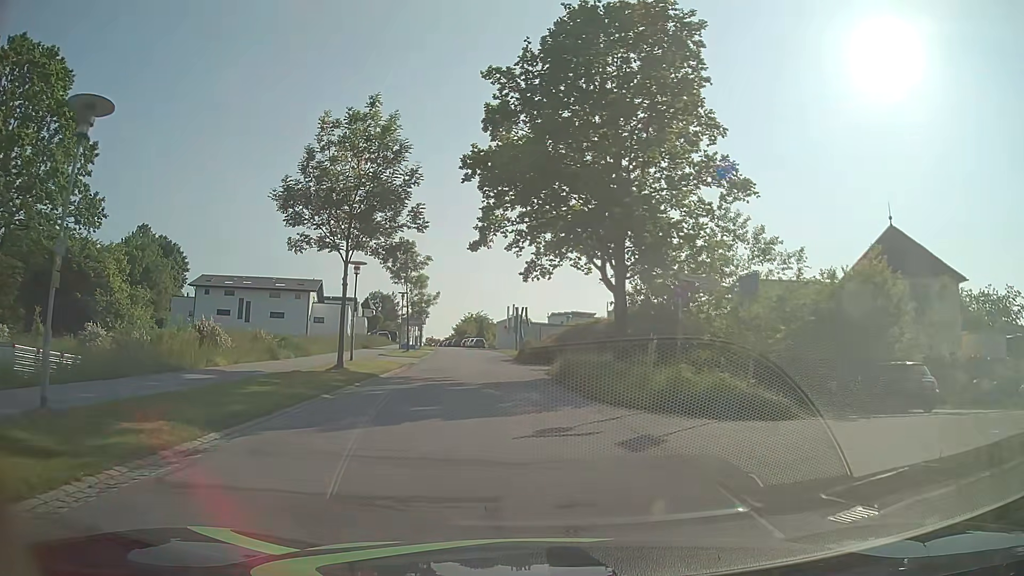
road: residential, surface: asphalt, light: Day
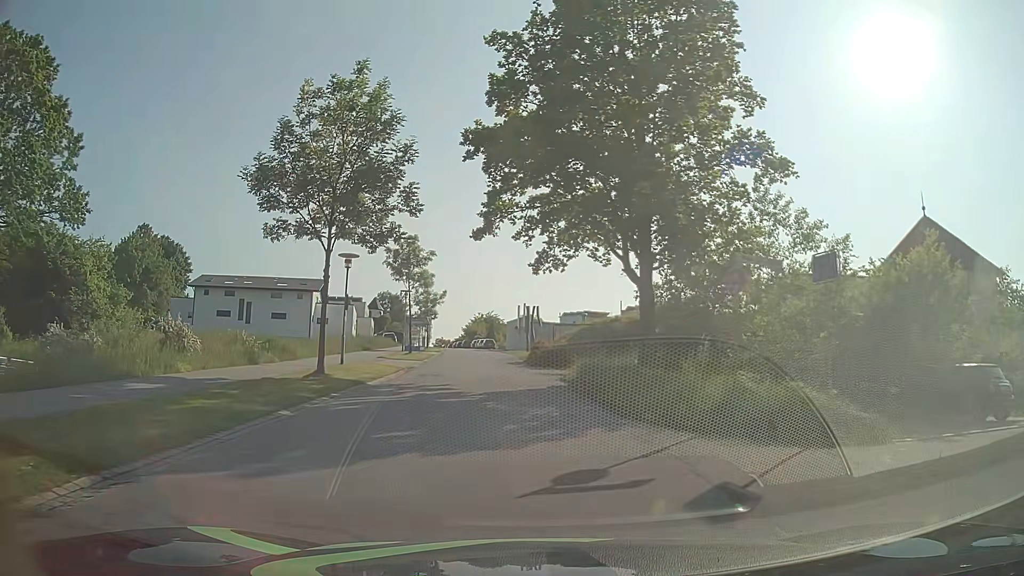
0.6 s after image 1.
(0.0, +3.3) m; -1°
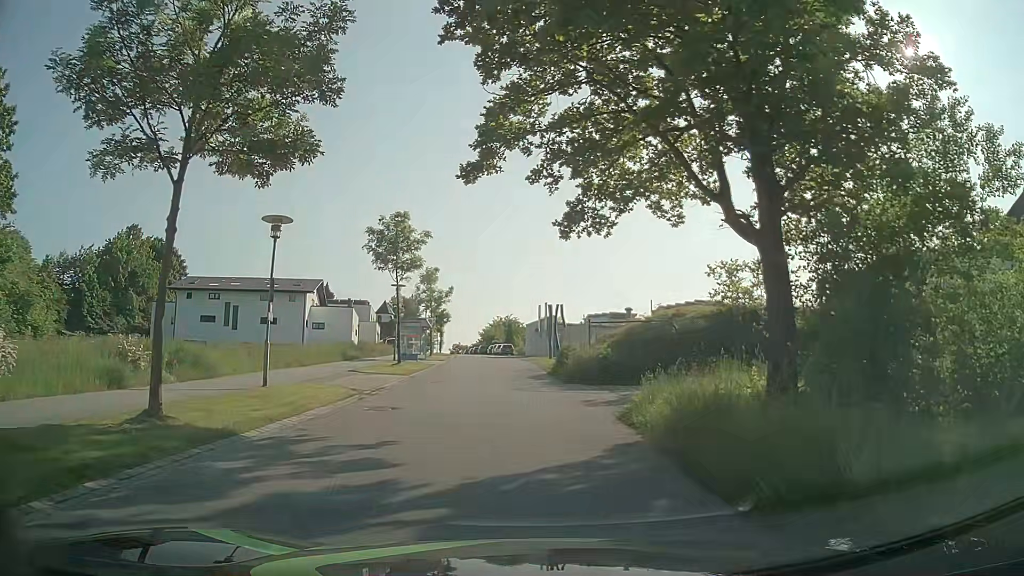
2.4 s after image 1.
(-0.1, +10.0) m; -1°
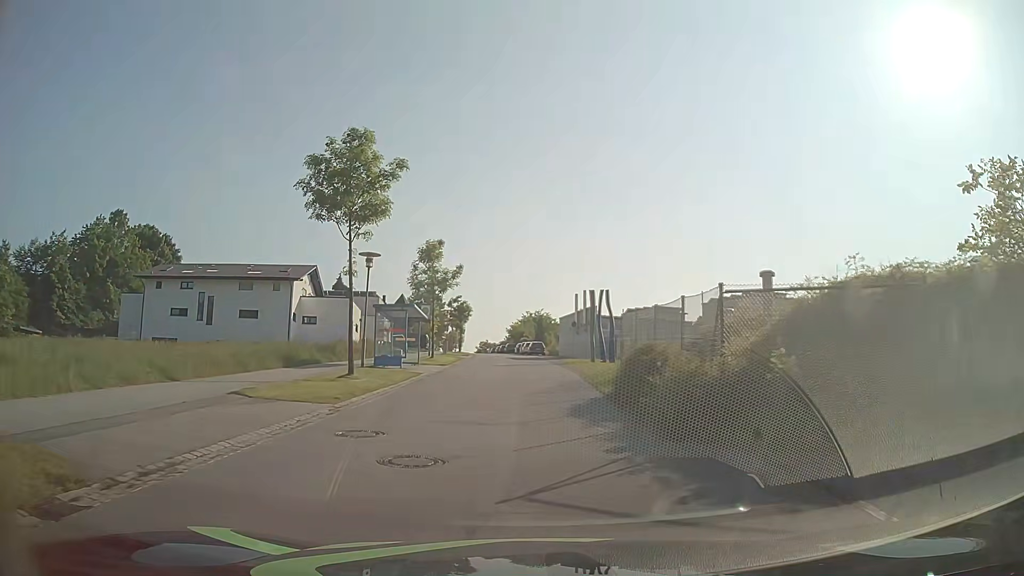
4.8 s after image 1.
(-0.3, +13.4) m; -4°
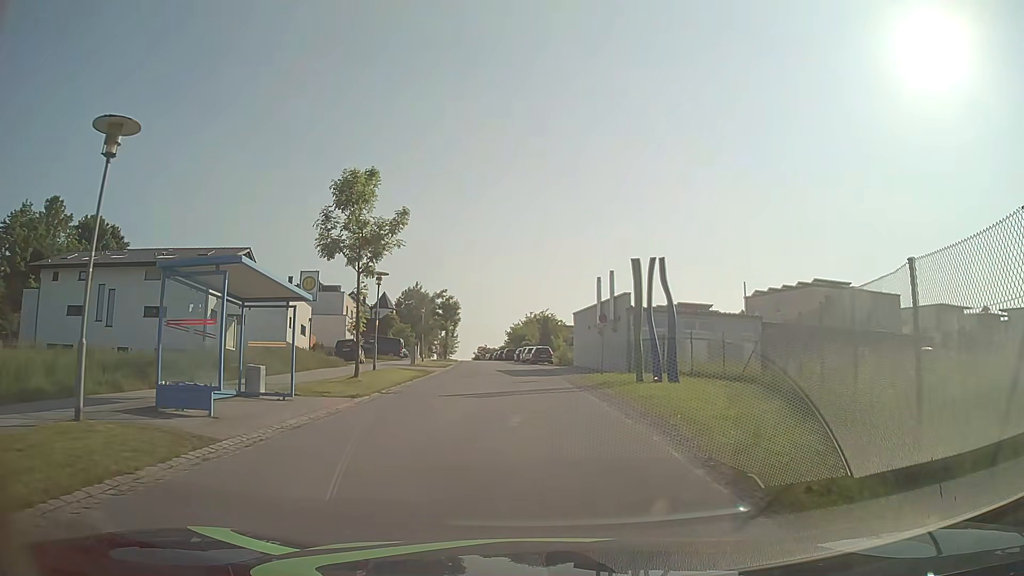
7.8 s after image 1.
(+0.4, +17.6) m; +1°
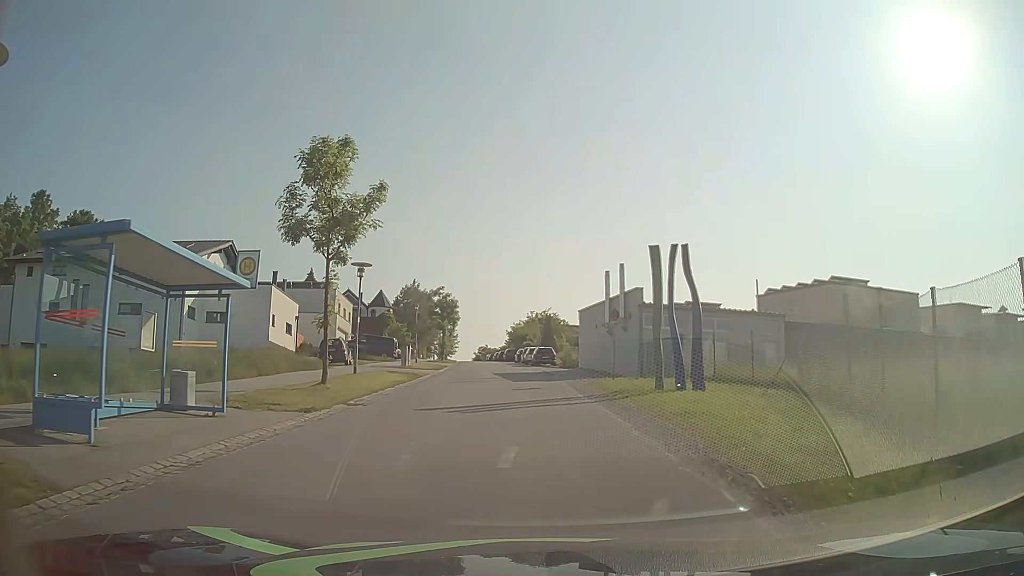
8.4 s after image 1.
(0.0, +3.6) m; -1°
(0, +10) (0, +20) (-1, +30) (-1, +40) (-2, +50) (-3, +60) (-4, +70) (-5, +80) (-6, +90) (-7, +100) m
